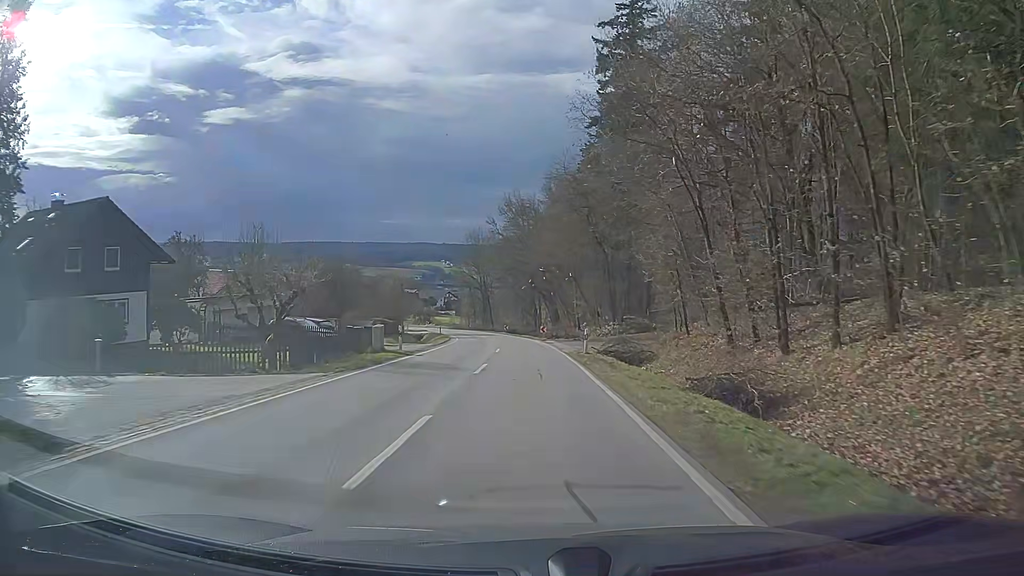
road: tertiary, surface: asphalt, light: Day
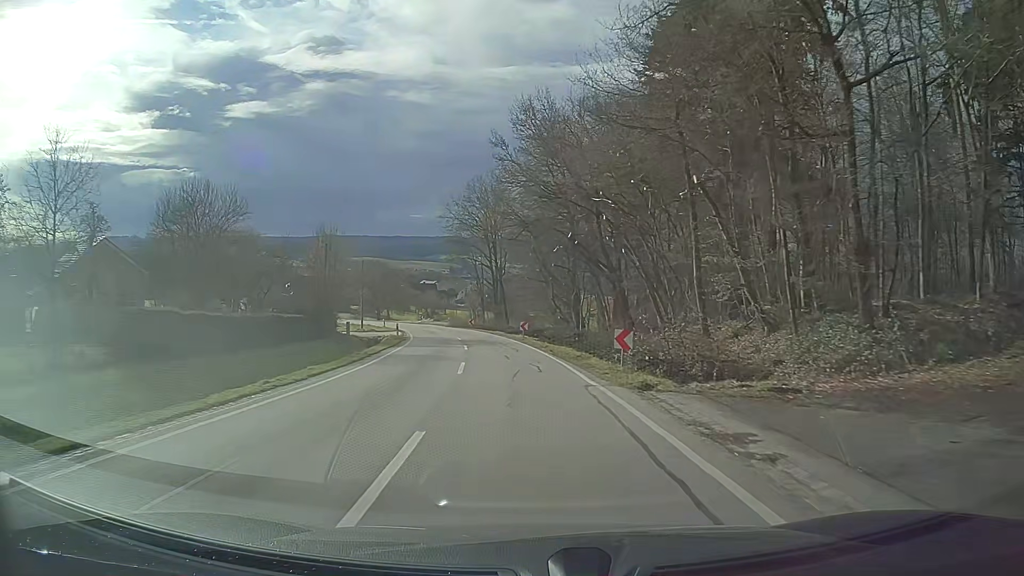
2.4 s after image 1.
(-0.7, +37.0) m; -3°
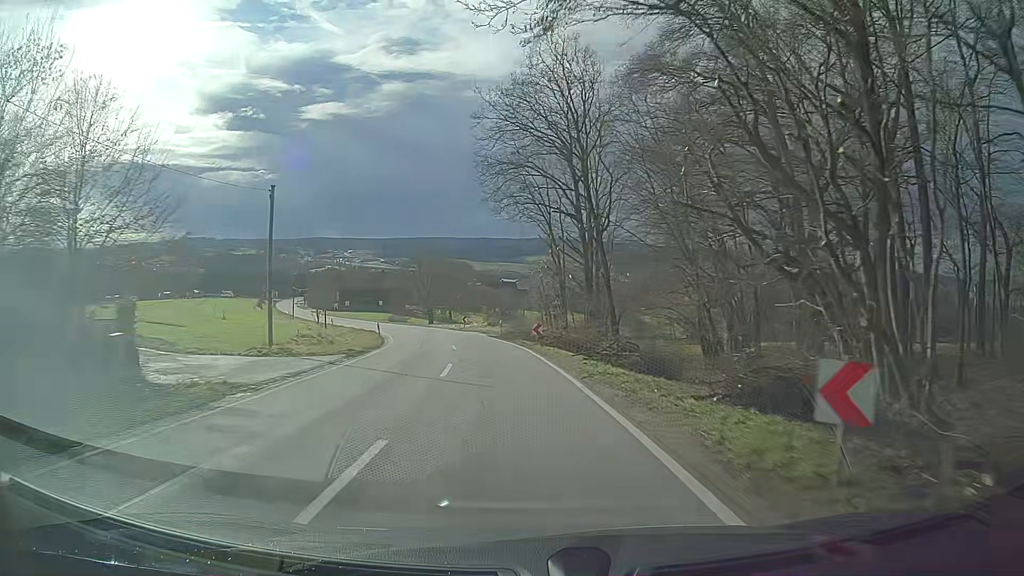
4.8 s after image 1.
(-2.2, +36.7) m; -7°
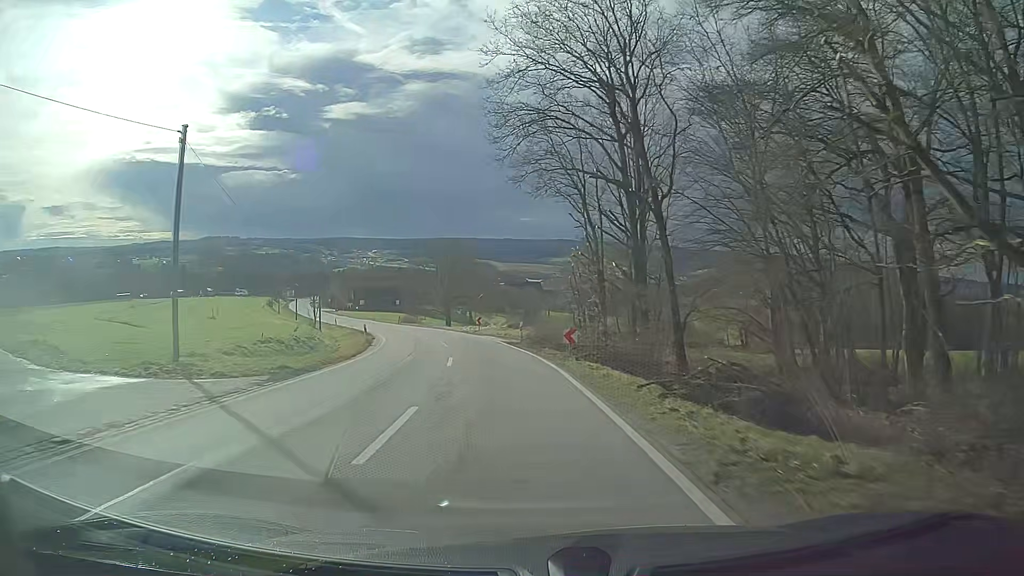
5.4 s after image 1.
(-0.2, +9.1) m; -2°
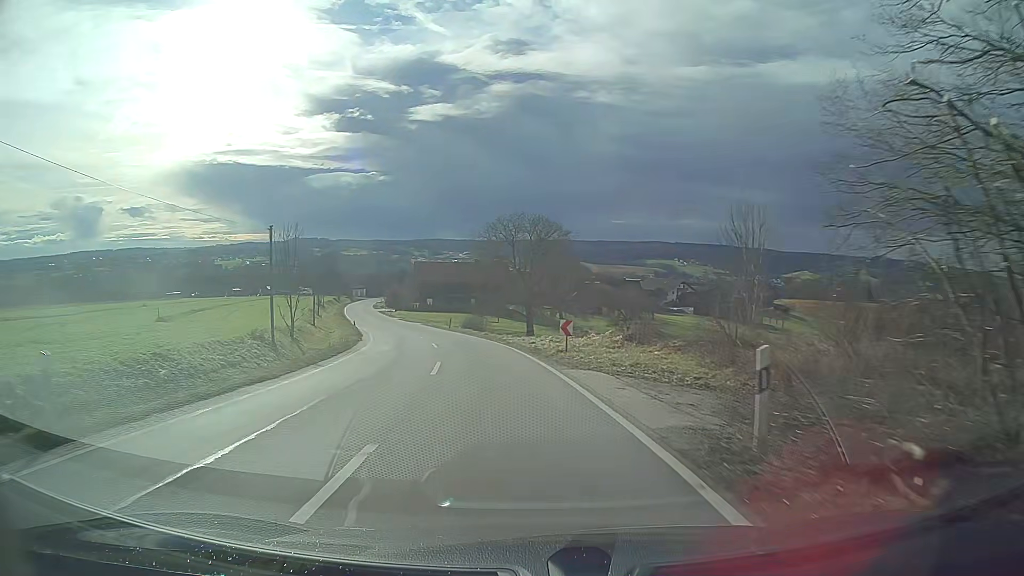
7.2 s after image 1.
(-1.8, +27.2) m; -8°
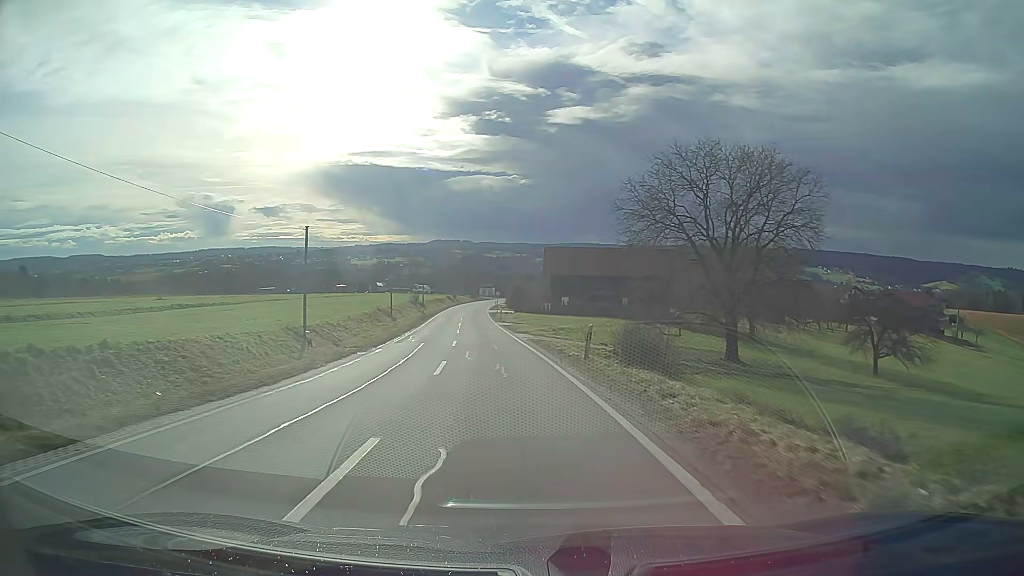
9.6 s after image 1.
(-4.0, +36.2) m; -12°
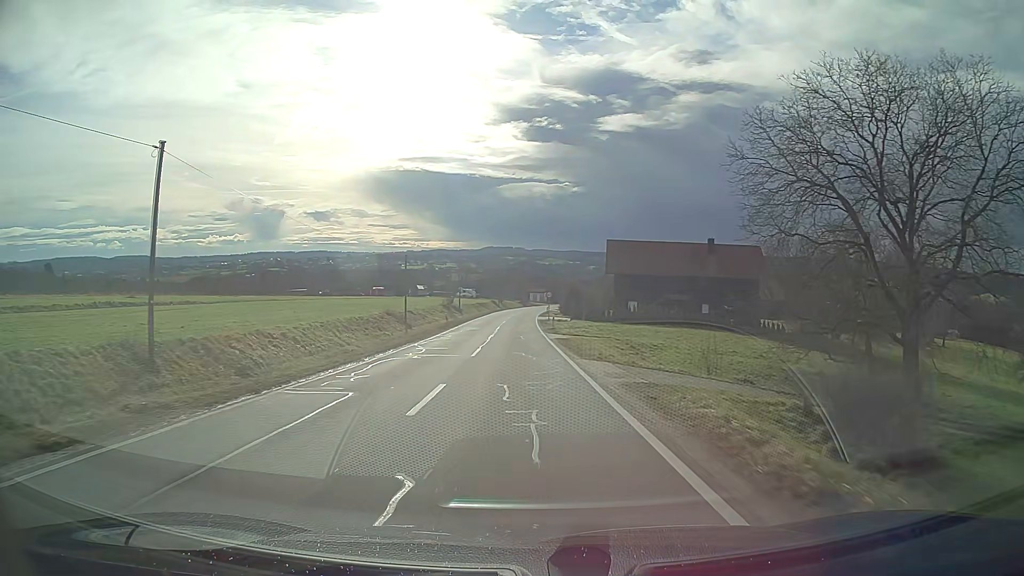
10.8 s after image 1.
(-0.7, +18.2) m; -4°
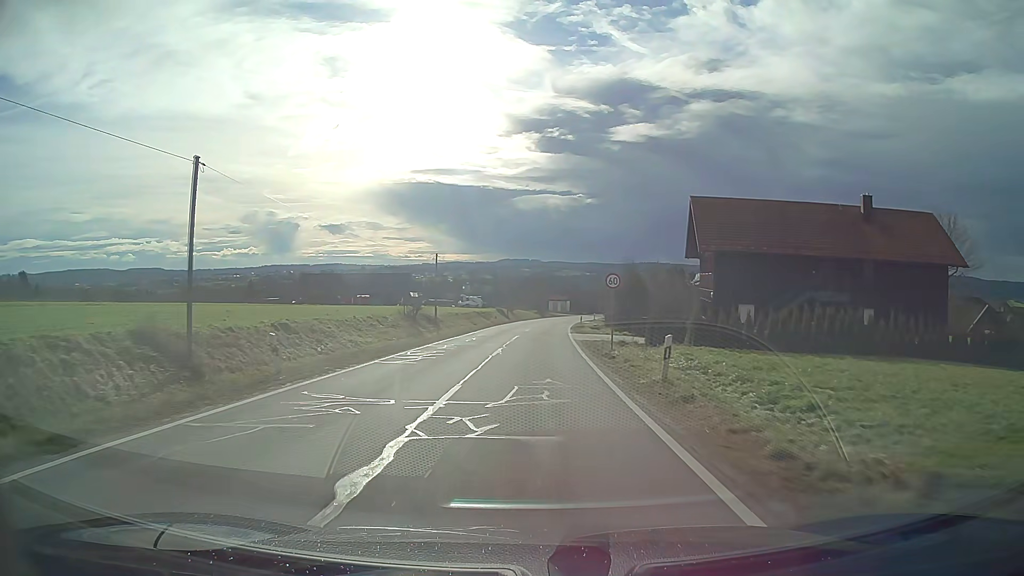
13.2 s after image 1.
(-0.5, +36.5) m; -1°
